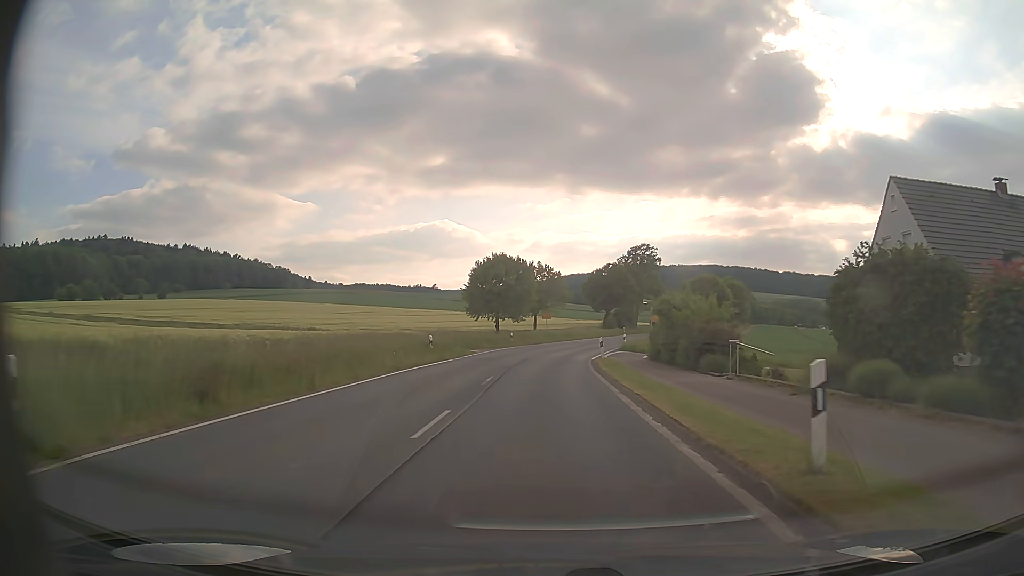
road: primary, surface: asphalt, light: Day
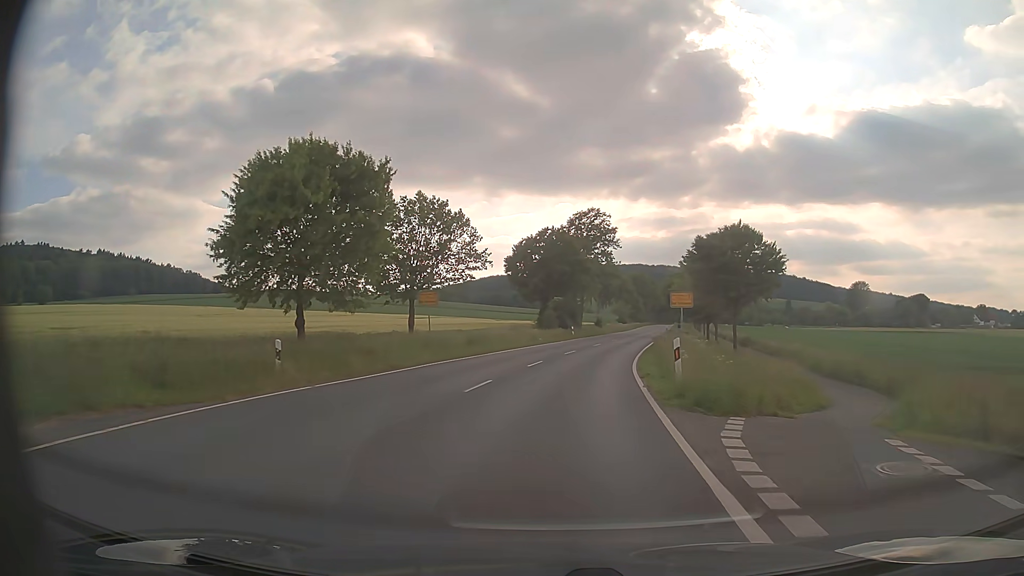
(+1.6, +38.5) m; +7°
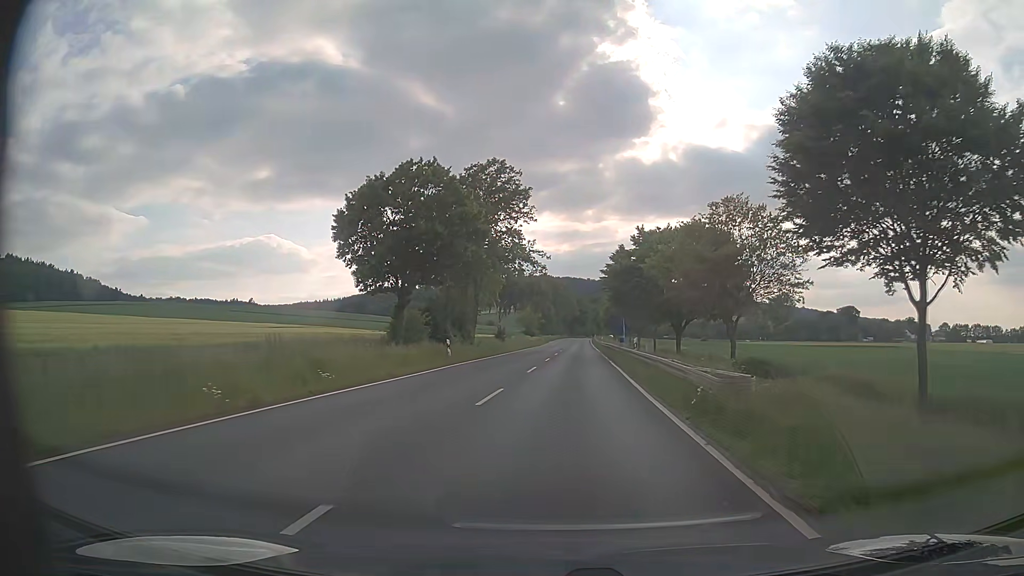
(+2.2, +31.3) m; +8°
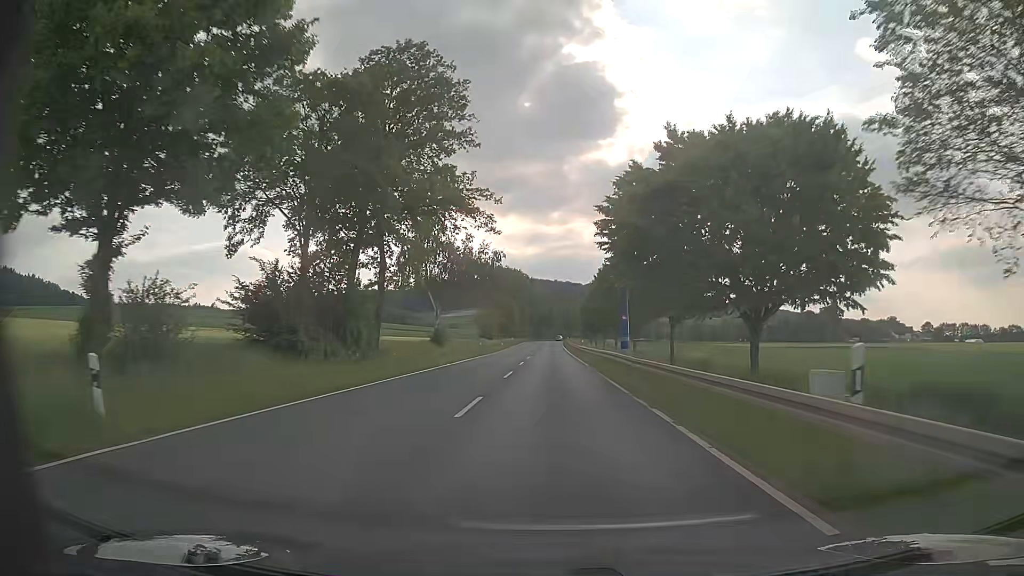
(+0.8, +25.6) m; +3°
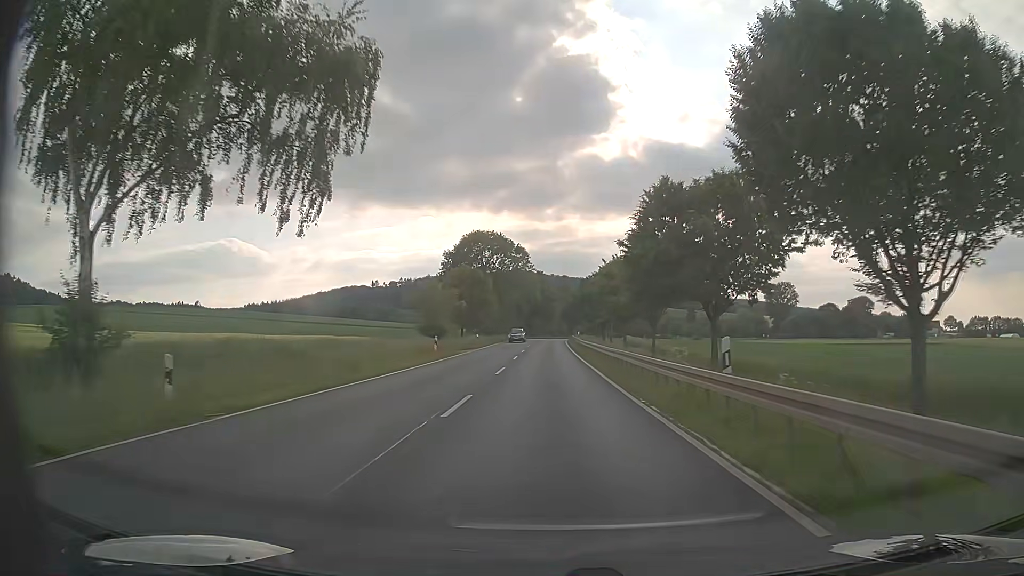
(+0.3, +48.5) m; 0°
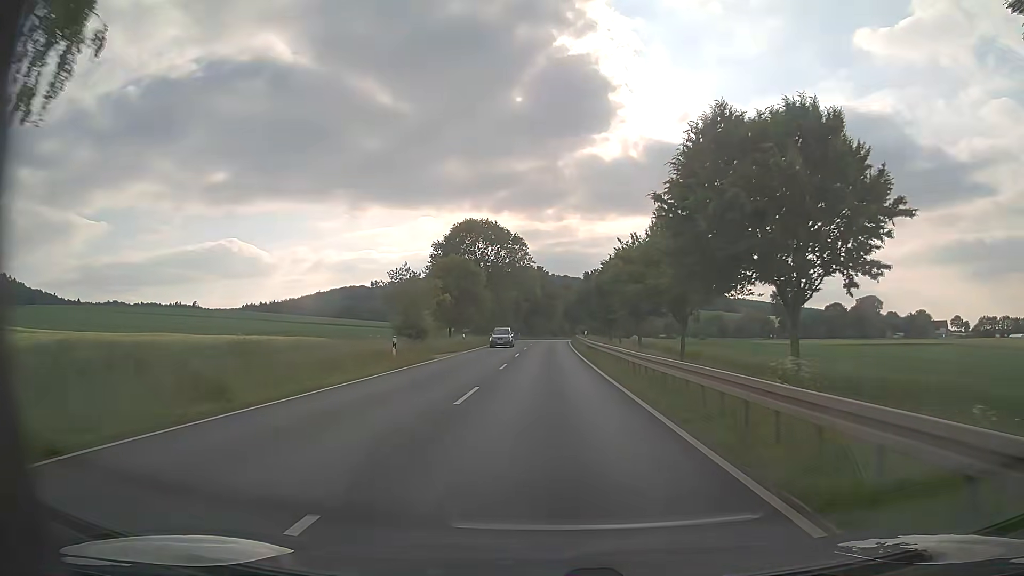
(0.0, +10.3) m; 0°
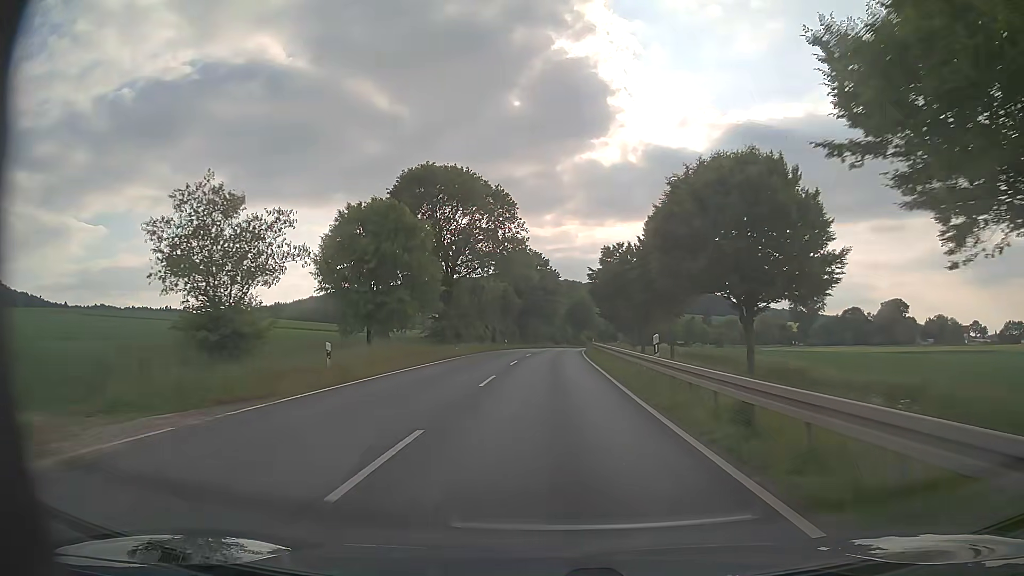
(-0.1, +31.4) m; 0°
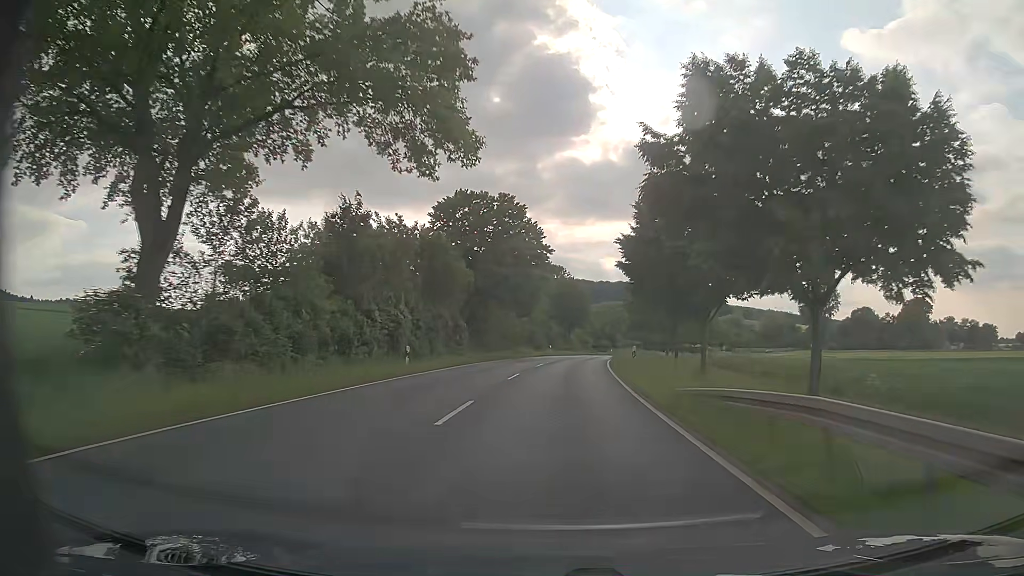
(+0.3, +42.8) m; +2°
(0, +10) (0, +20) (+1, +30) (+2, +40) (+3, +50) (+4, +60) (+6, +70) (+7, +80) (+10, +89) (+12, +99) m
